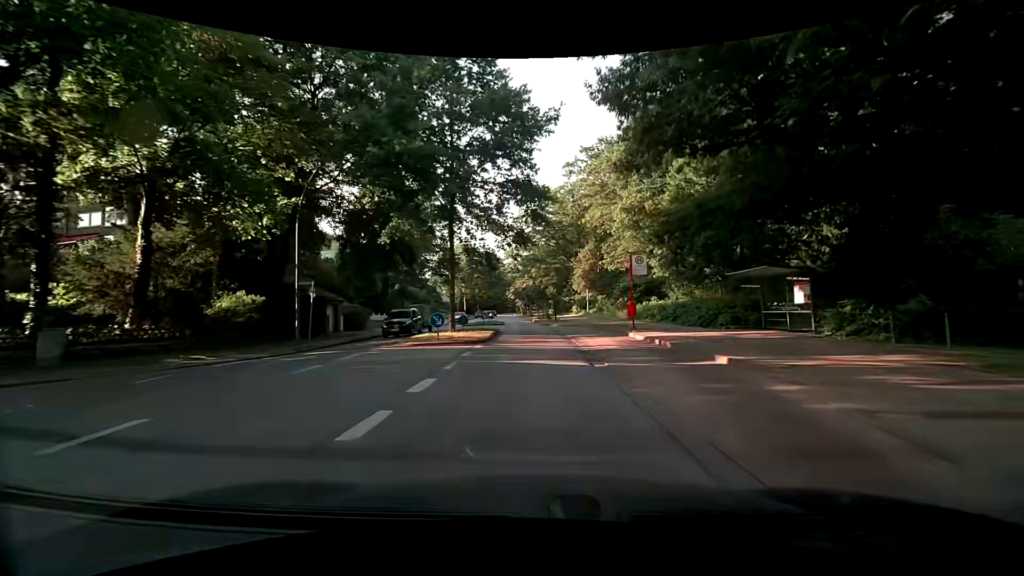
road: tertiary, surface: asphalt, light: Day
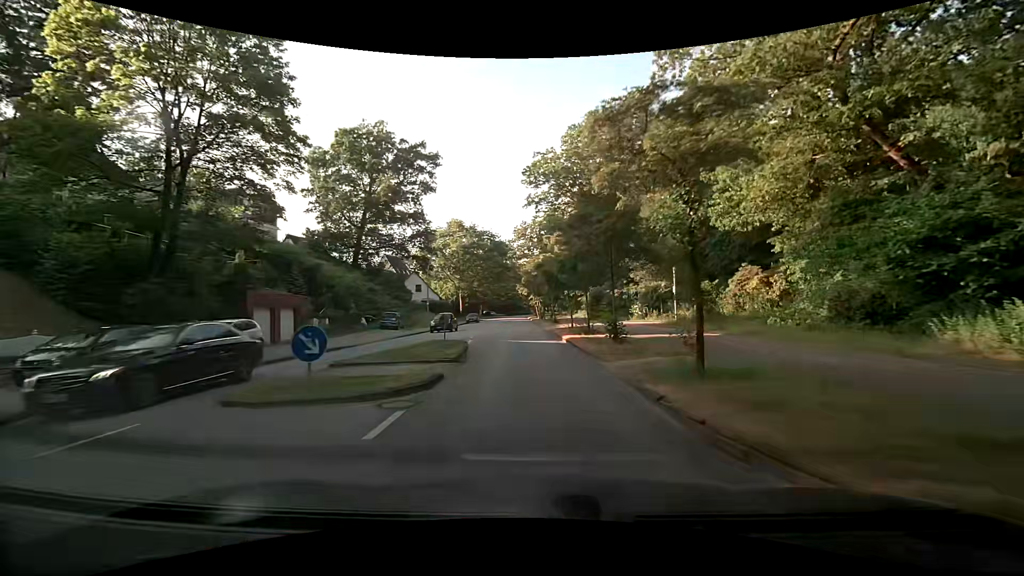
(-0.6, +37.6) m; -2°
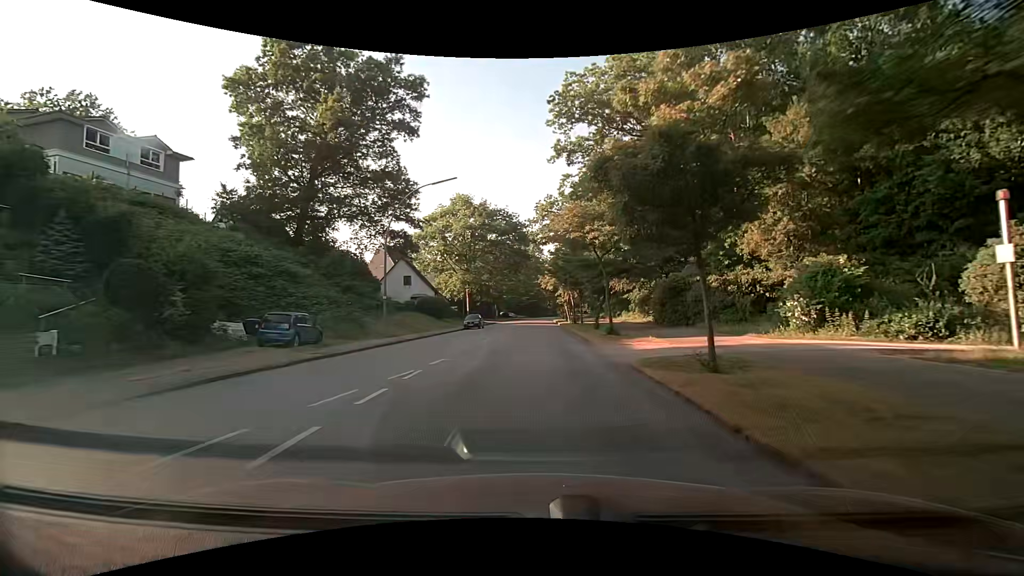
(-0.7, +22.2) m; -3°
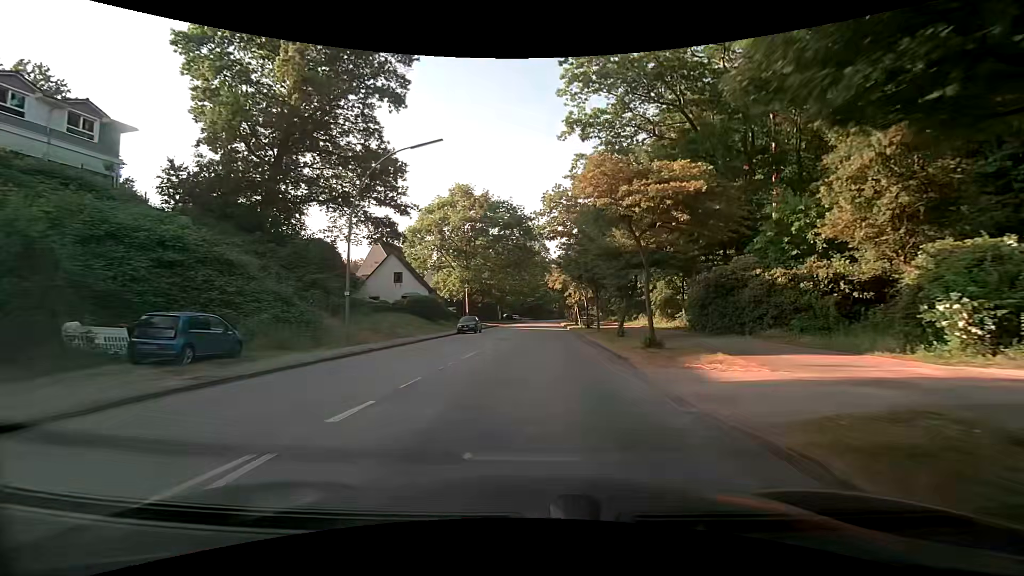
(-0.1, +7.1) m; -1°
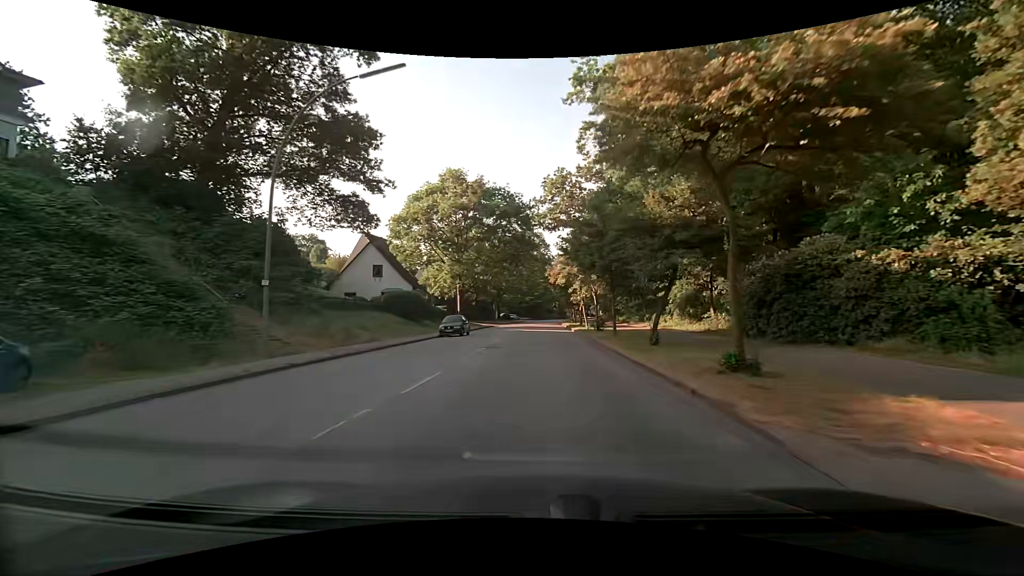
(0.0, +7.2) m; +1°
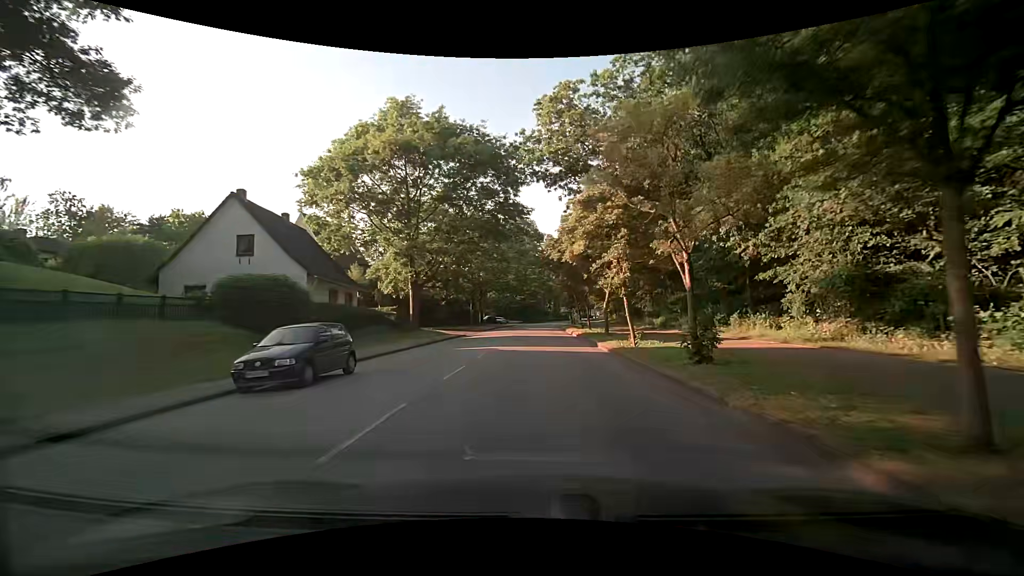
(+0.1, +21.8) m; +1°
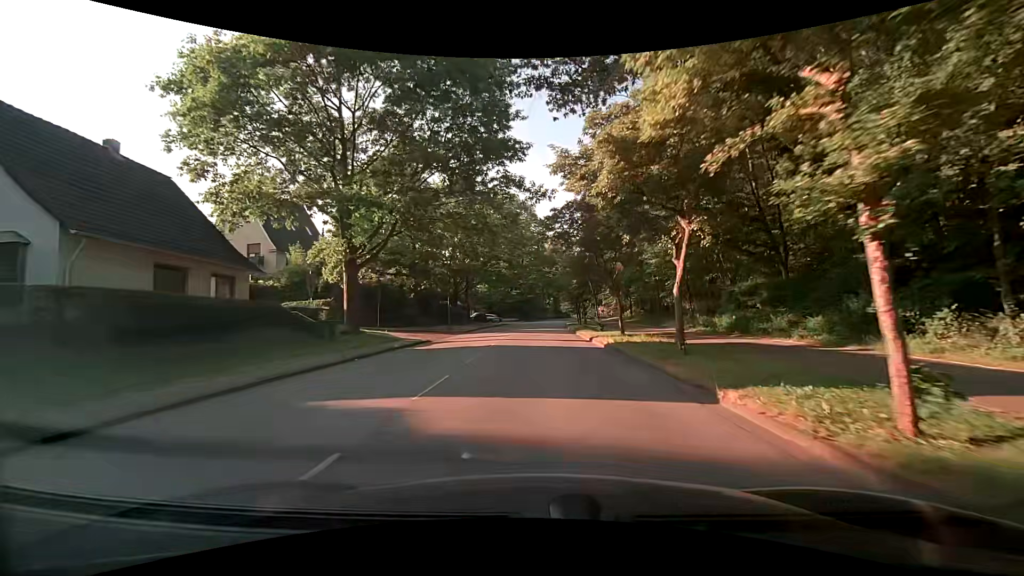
(+0.1, +14.7) m; 0°
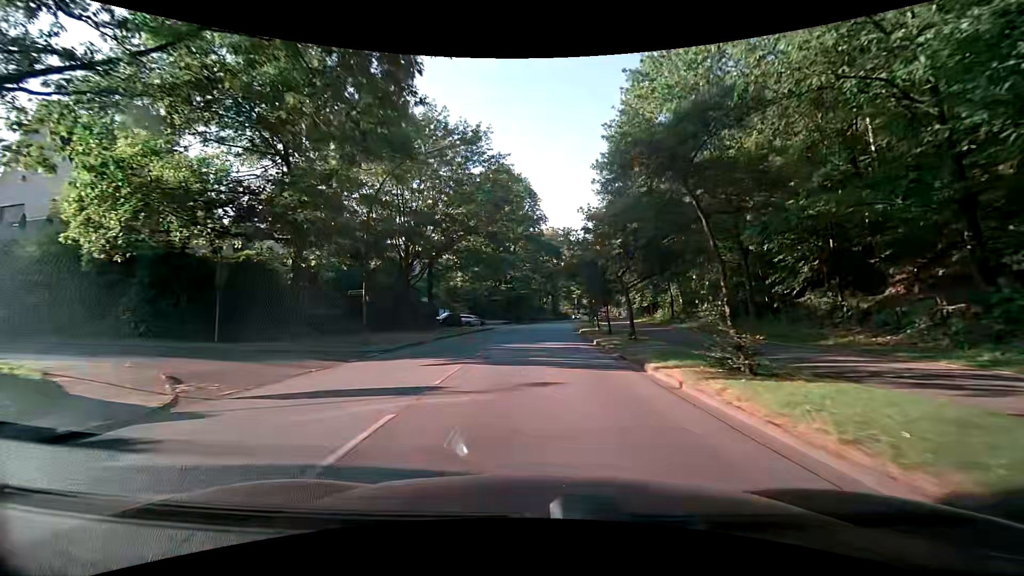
(0.0, +22.4) m; +1°
(0, +10) (0, +20) (0, +30) (+1, +40) (+1, +50) (+2, +60) (+3, +70) (+4, +80) (+6, +90) (+7, +100) m
